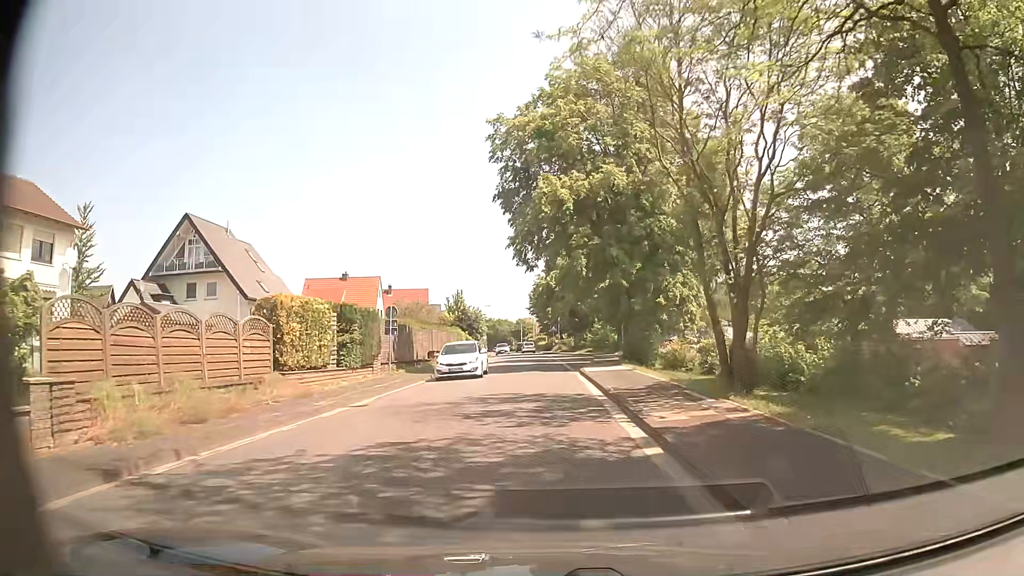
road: tertiary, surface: asphalt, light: Day
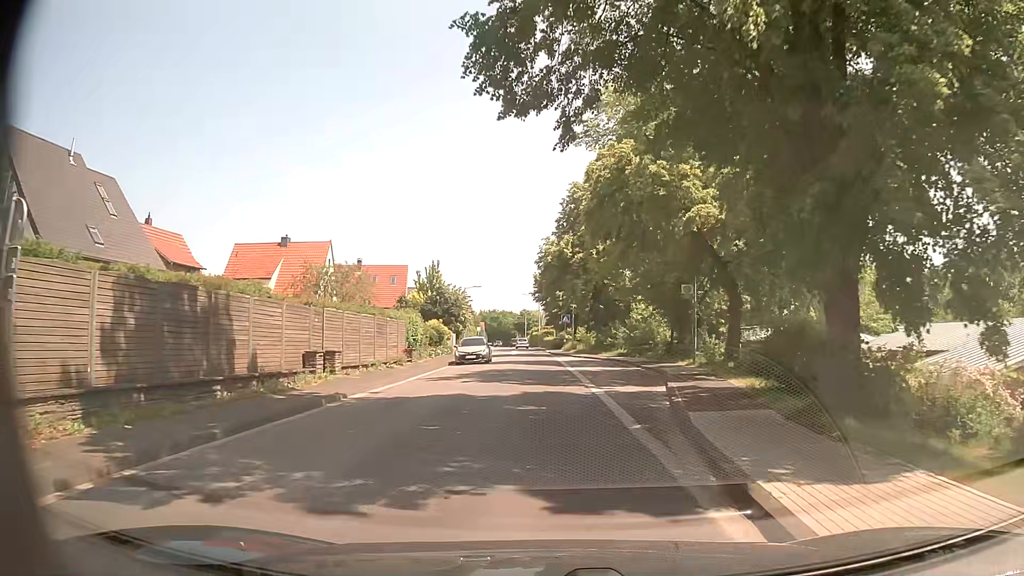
(+0.2, +23.4) m; 0°
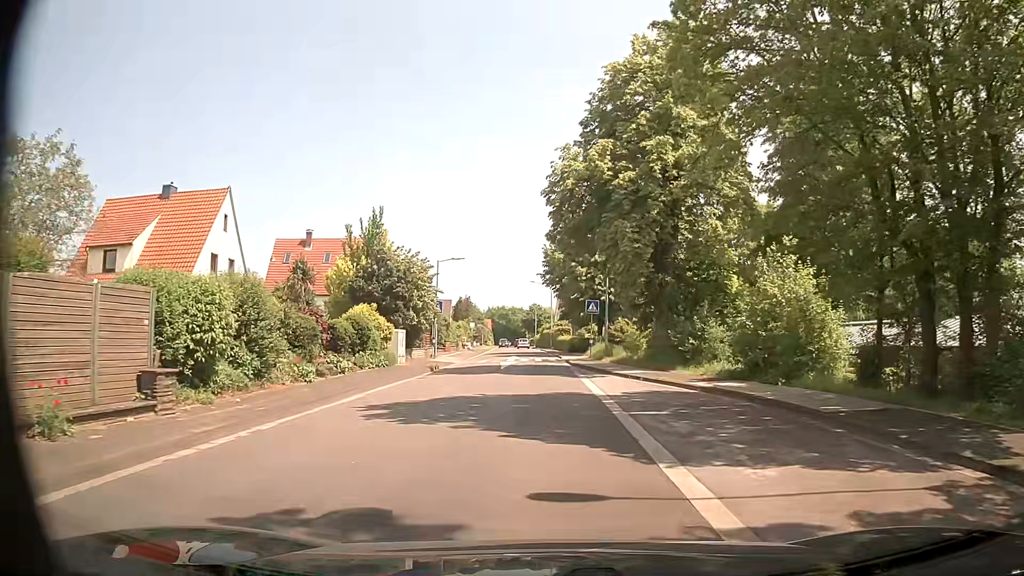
(-0.1, +23.5) m; -1°
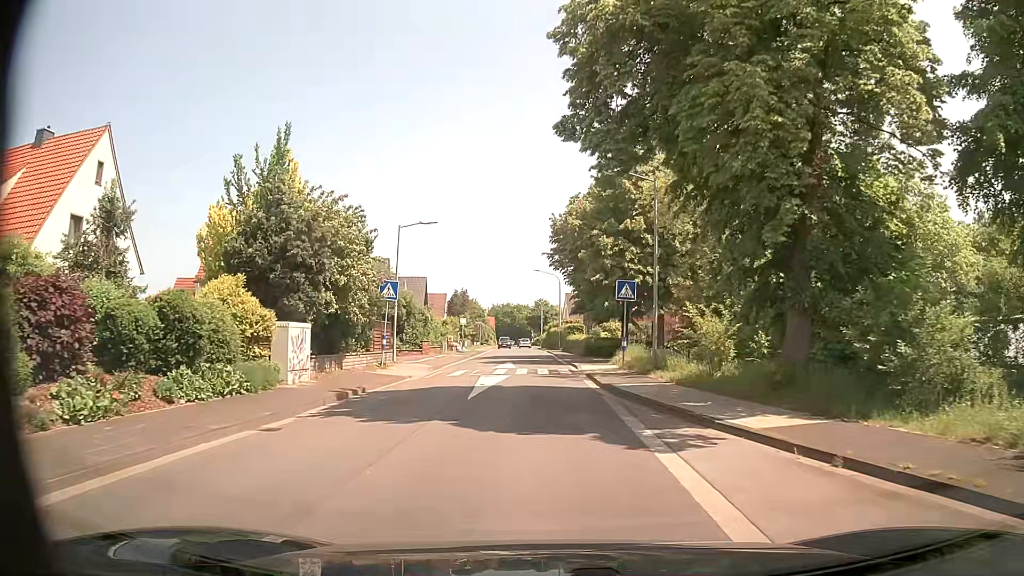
(0.0, +14.0) m; 0°
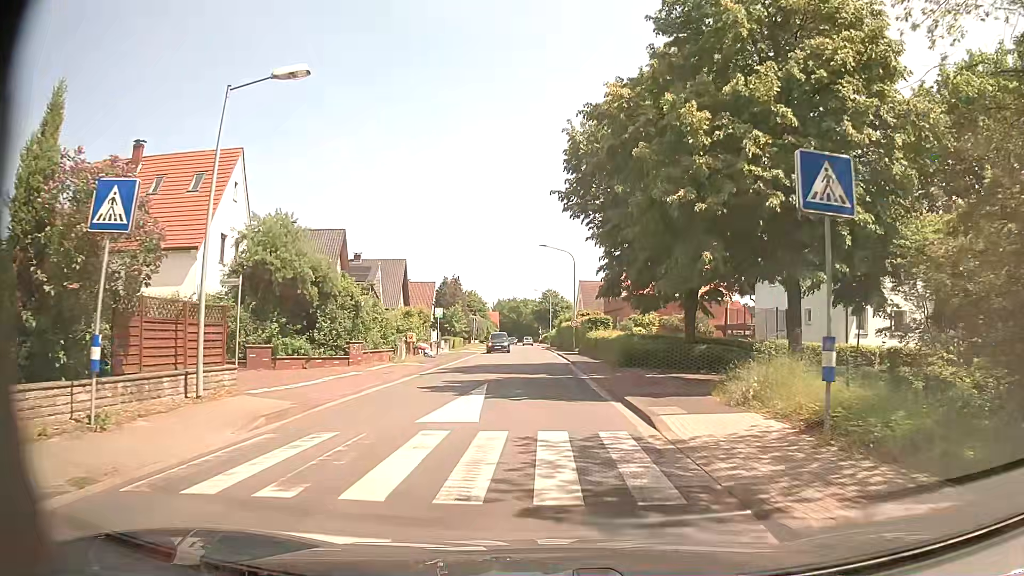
(-0.1, +18.6) m; -1°
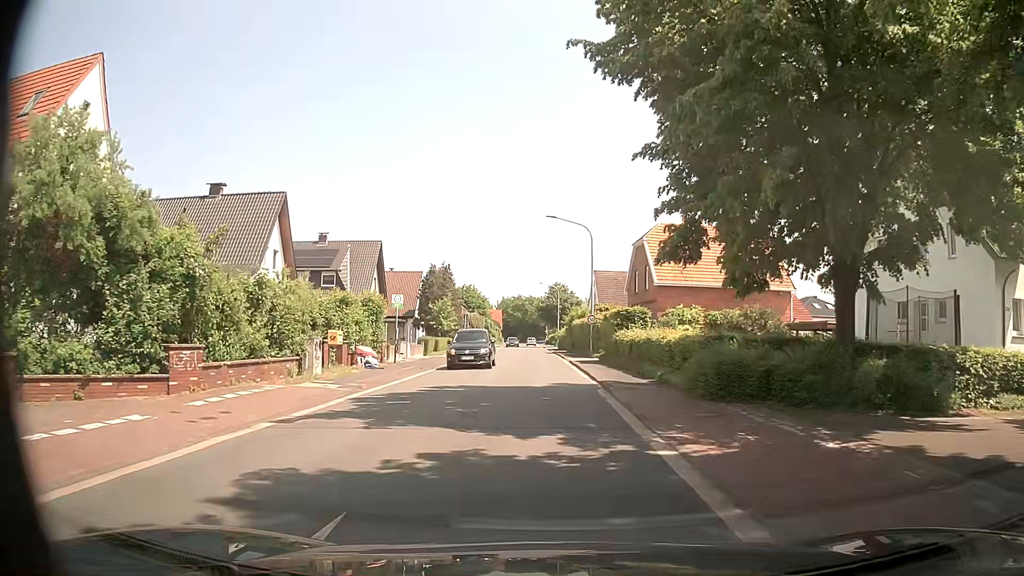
(-0.1, +14.0) m; 0°
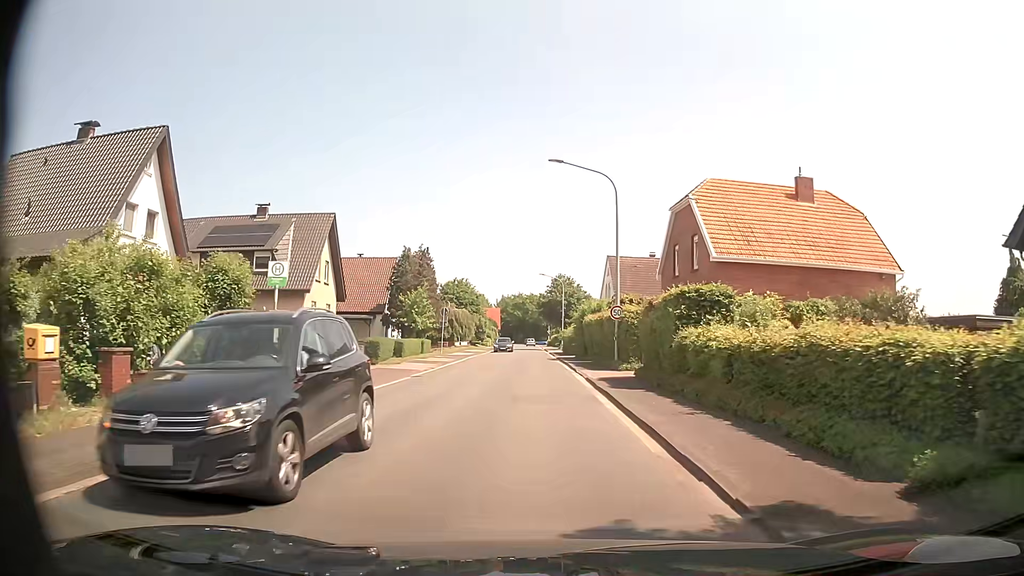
(-0.2, +14.1) m; 0°
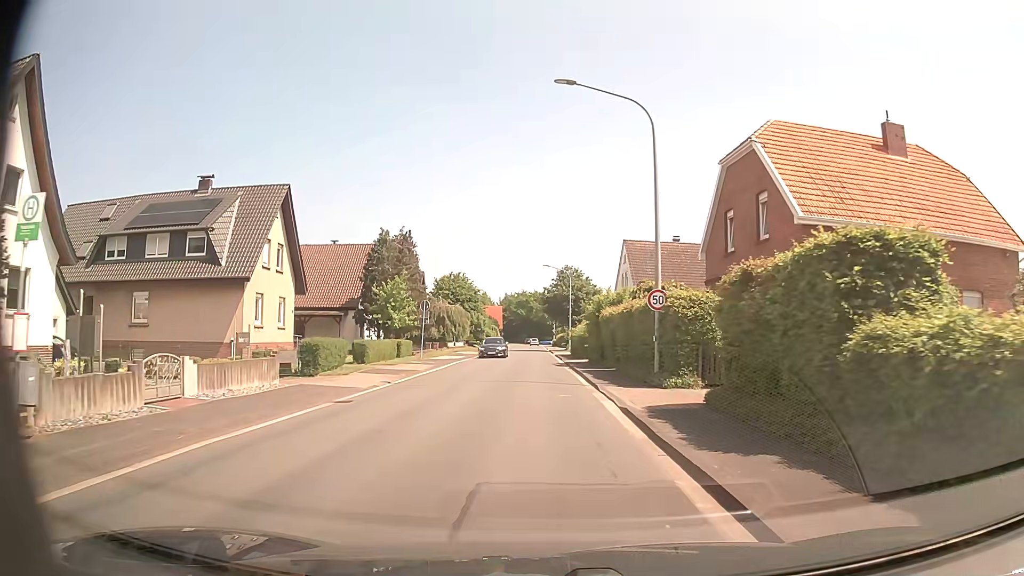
(0.0, +9.4) m; -1°
(0, +10) (0, +20) (-1, +30) (-1, +40) (-1, +50) (-1, +60) (-1, +70) (-2, +80) (-2, +90) (-2, +100) m
